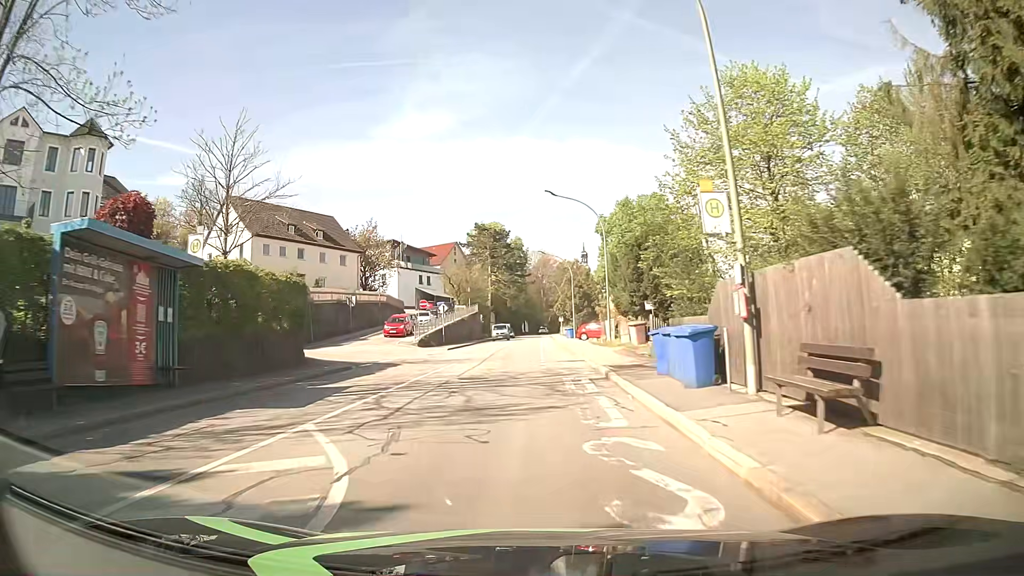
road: tertiary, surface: asphalt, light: Day
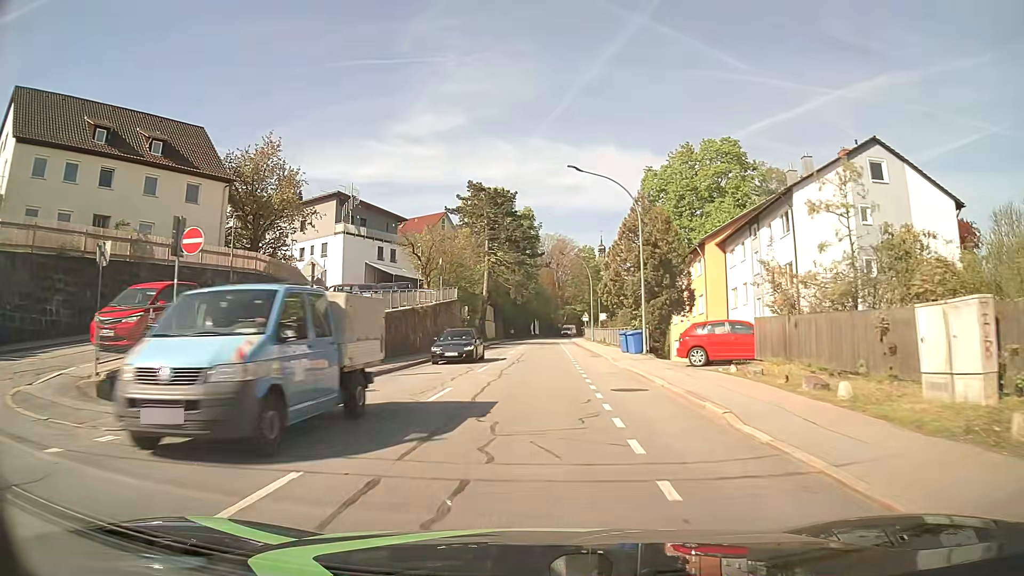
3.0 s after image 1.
(-0.6, +36.9) m; -1°
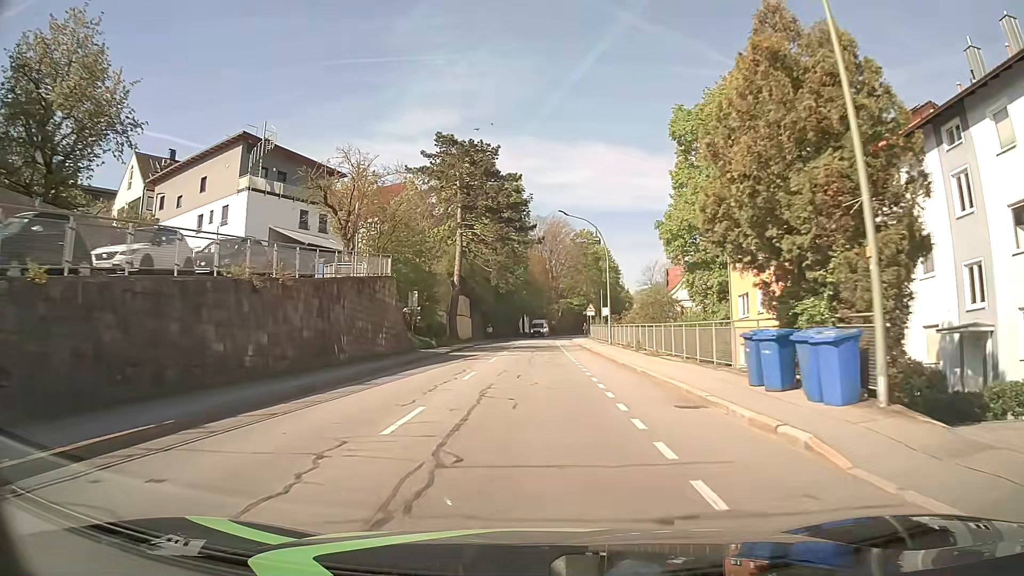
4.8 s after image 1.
(+0.3, +22.5) m; +1°
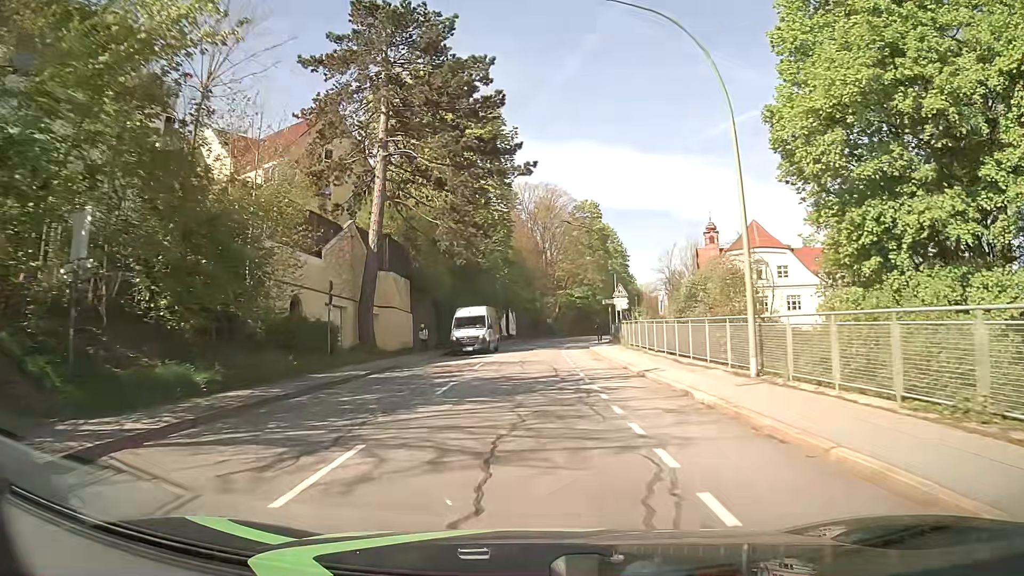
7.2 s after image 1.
(+0.1, +30.7) m; 0°
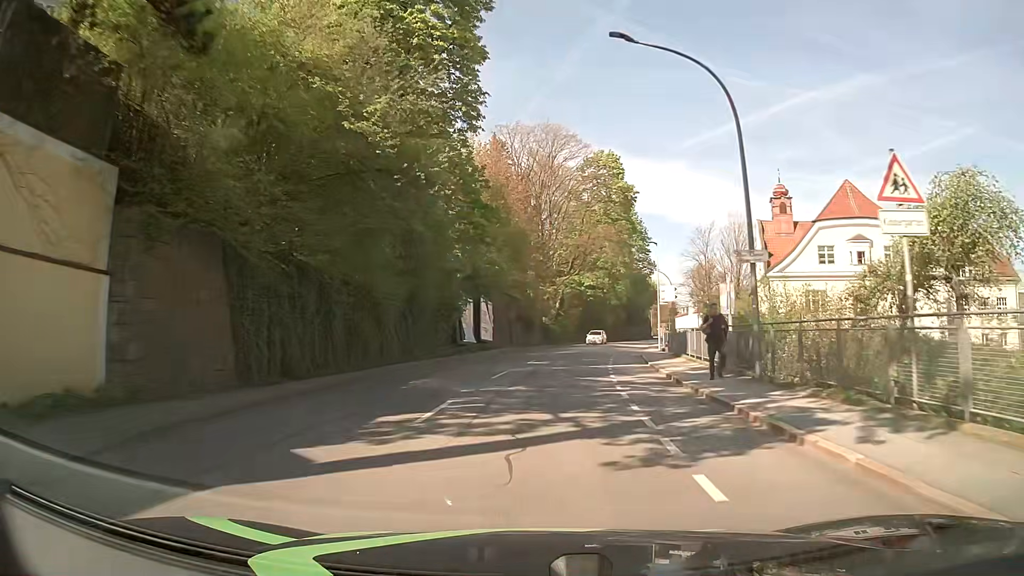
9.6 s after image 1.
(0.0, +31.5) m; +1°
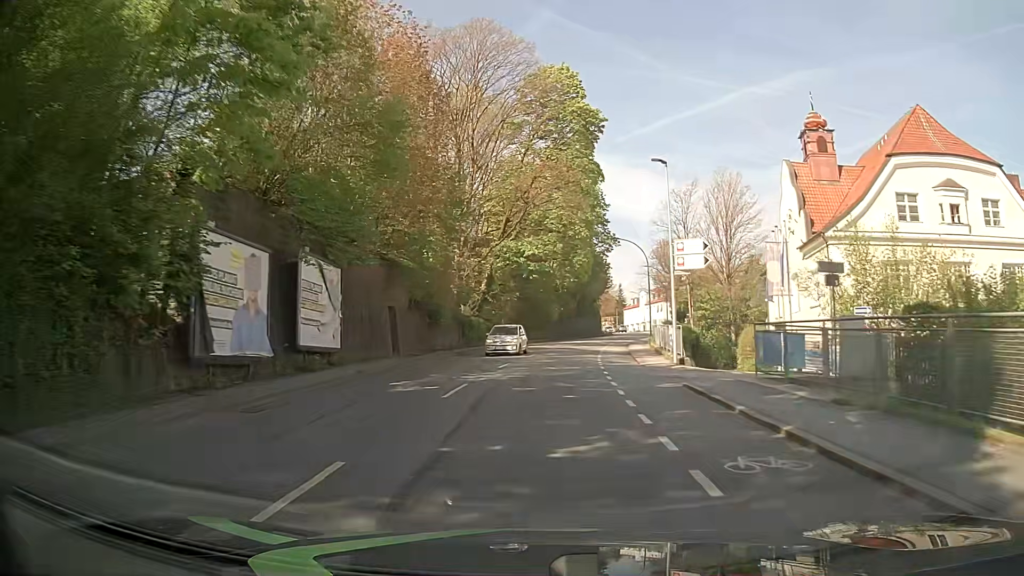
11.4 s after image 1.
(+1.2, +24.1) m; +5°
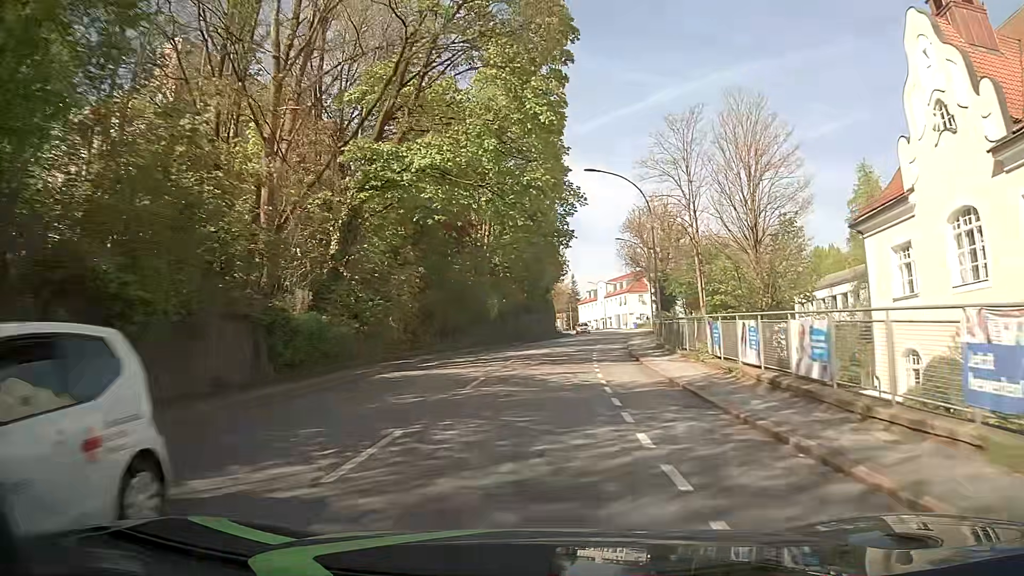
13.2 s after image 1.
(+1.3, +24.6) m; +6°
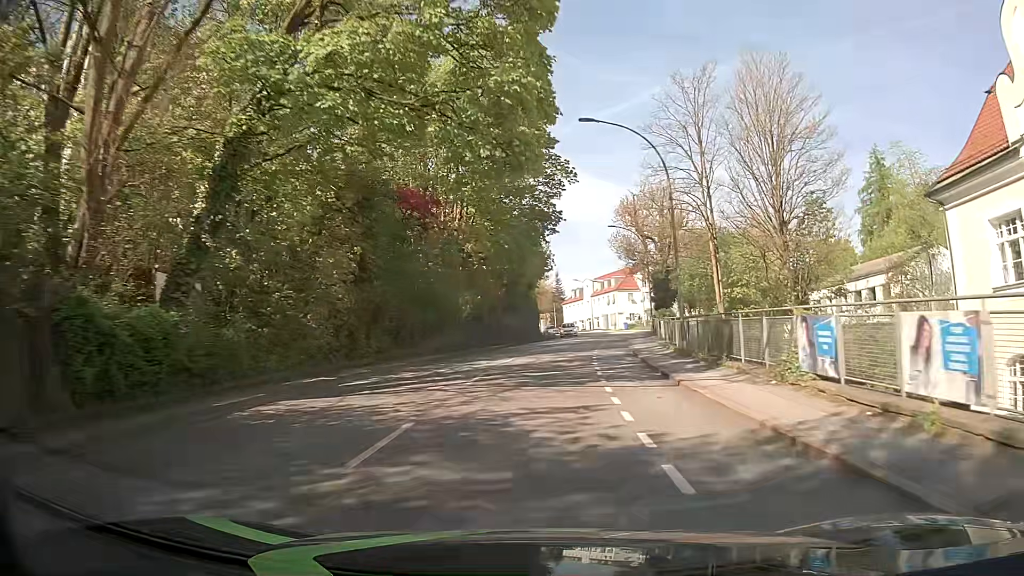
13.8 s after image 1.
(0.0, +8.4) m; 0°
(0, +10) (+1, +20) (+2, +30) (+3, +40) (+5, +50) (+6, +60) (+8, +69) (+9, +79) (+9, +89) (+9, +99) m
